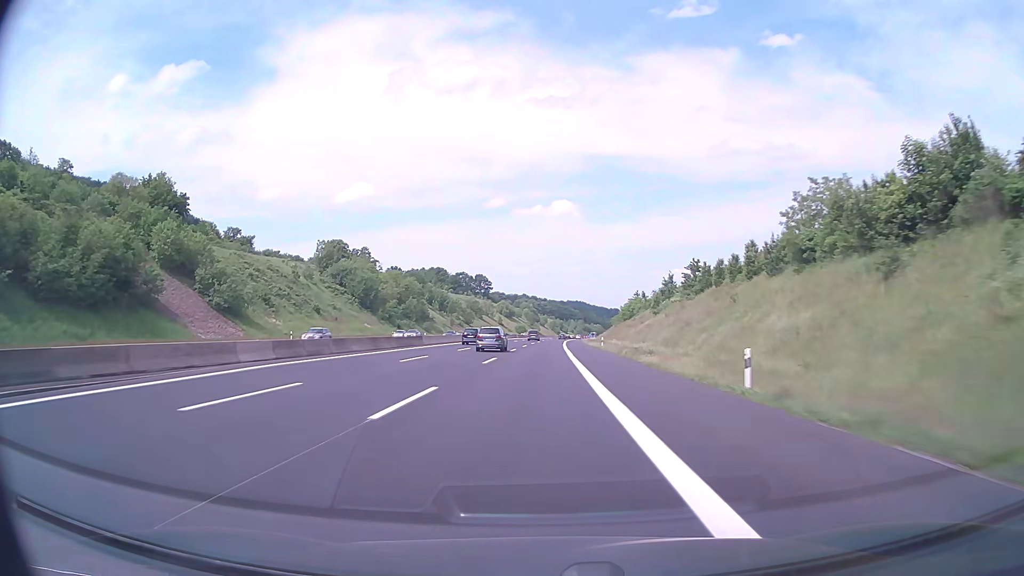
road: motorway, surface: asphalt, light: Day
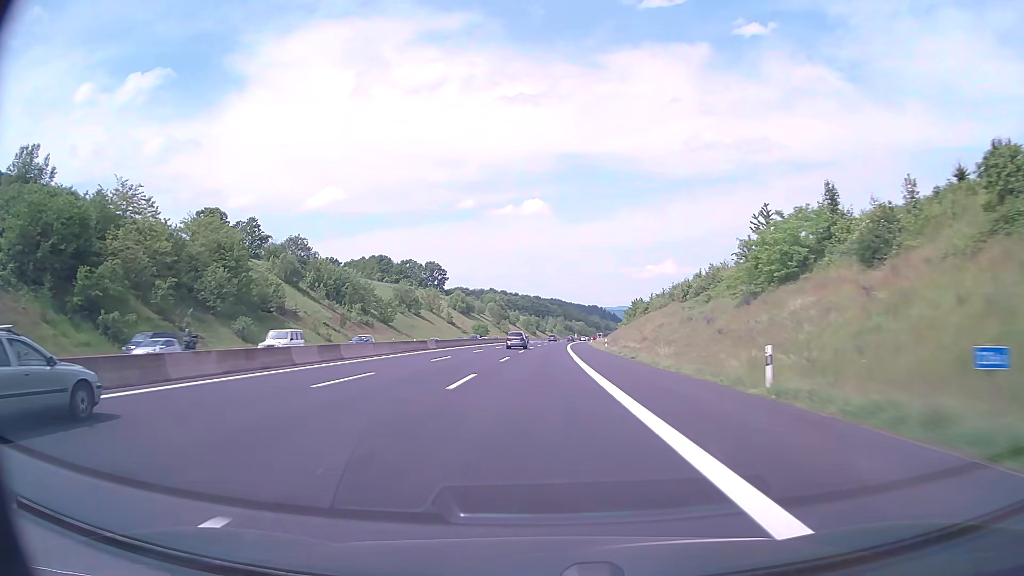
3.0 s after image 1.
(+1.3, +100.6) m; +2°
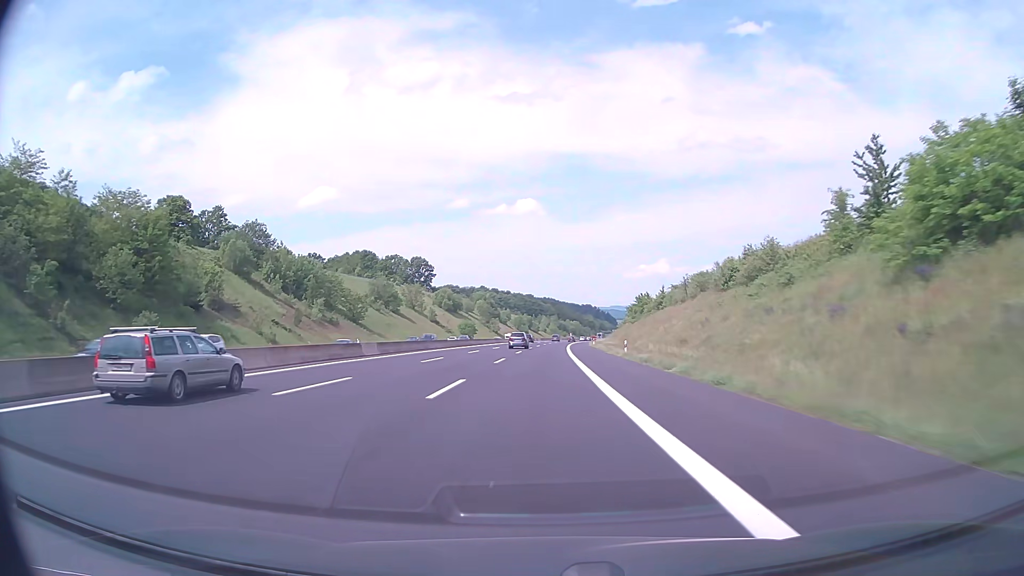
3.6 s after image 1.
(+0.1, +20.0) m; +1°
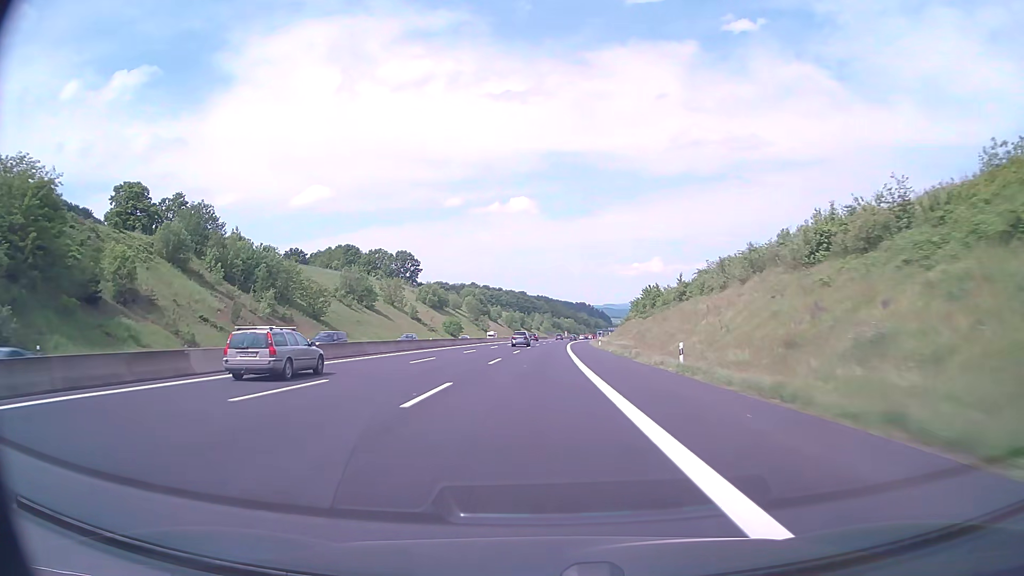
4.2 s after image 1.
(+0.1, +20.0) m; +1°
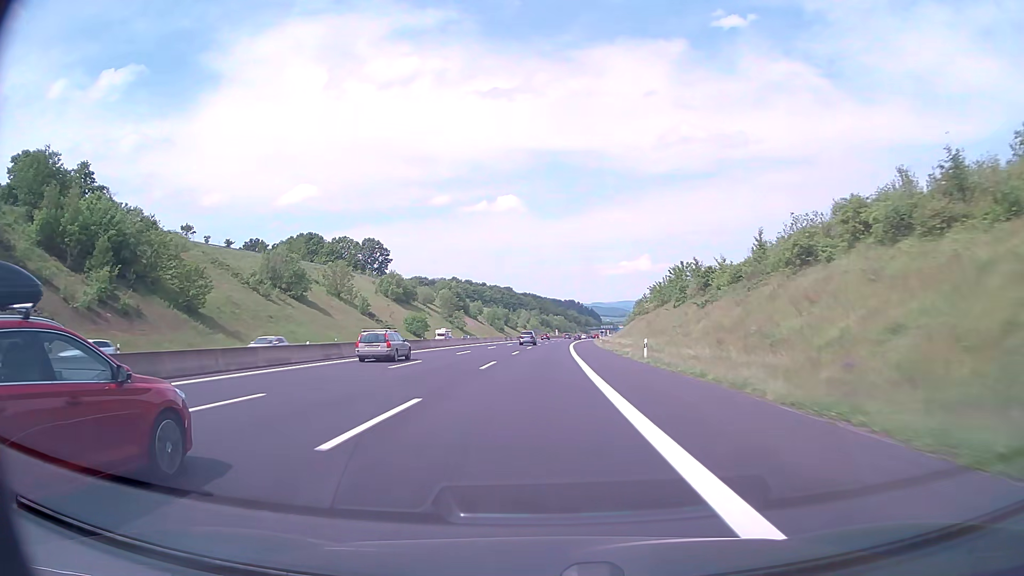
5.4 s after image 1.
(+0.3, +40.0) m; +1°
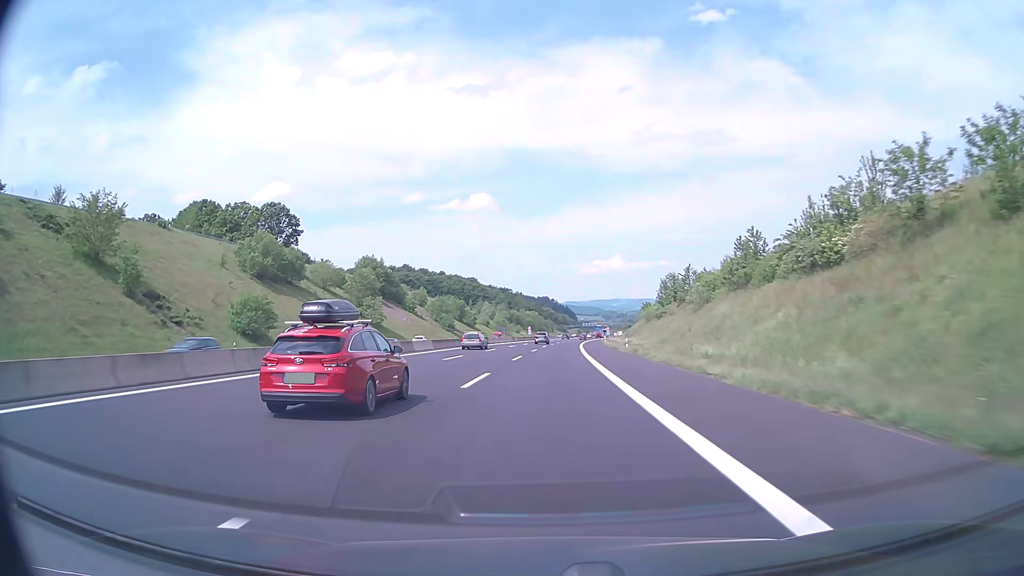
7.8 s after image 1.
(+1.6, +79.9) m; +2°
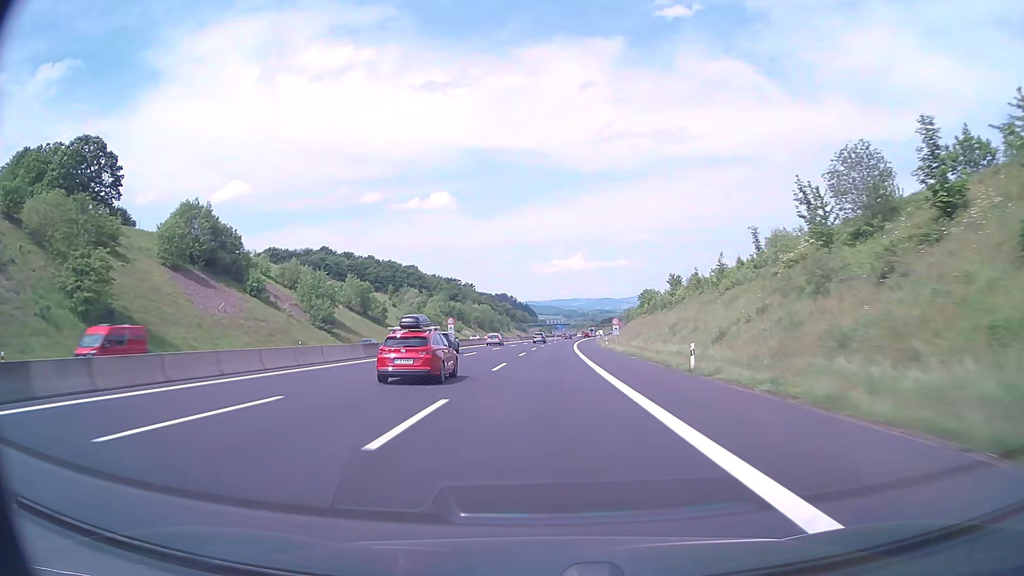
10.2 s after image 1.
(+2.6, +79.9) m; +3°
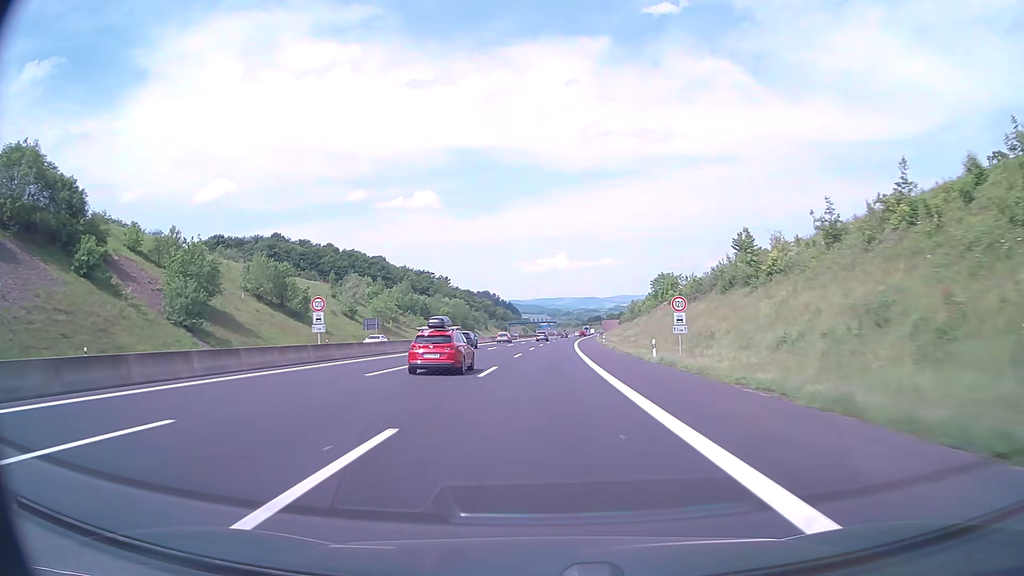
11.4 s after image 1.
(+0.5, +40.0) m; +1°
(0, +10) (0, +20) (0, +30) (+1, +40) (+1, +50) (+1, +60) (+2, +70) (+2, +80) (+3, +90) (+3, +100) m
